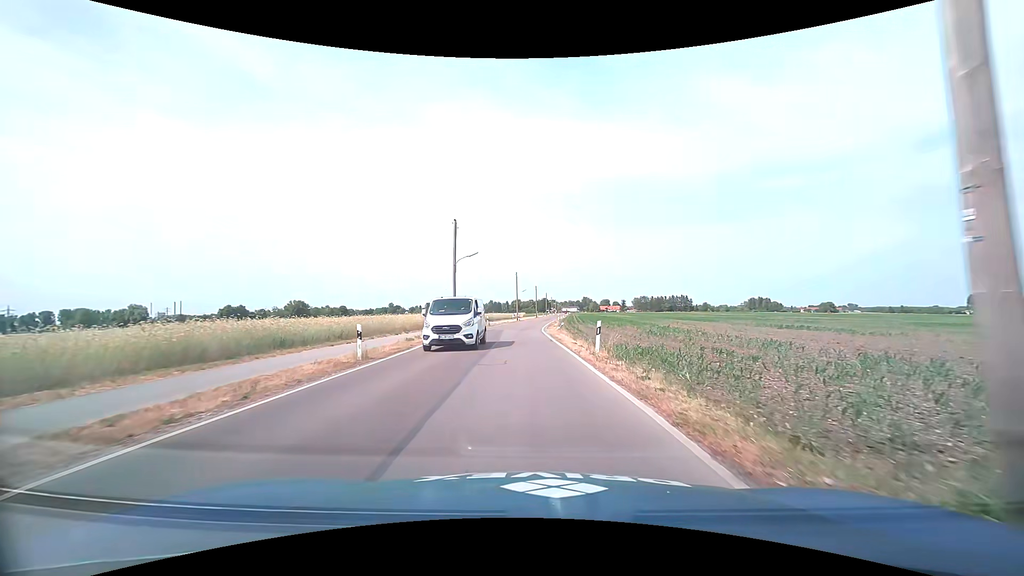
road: tertiary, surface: asphalt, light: Day
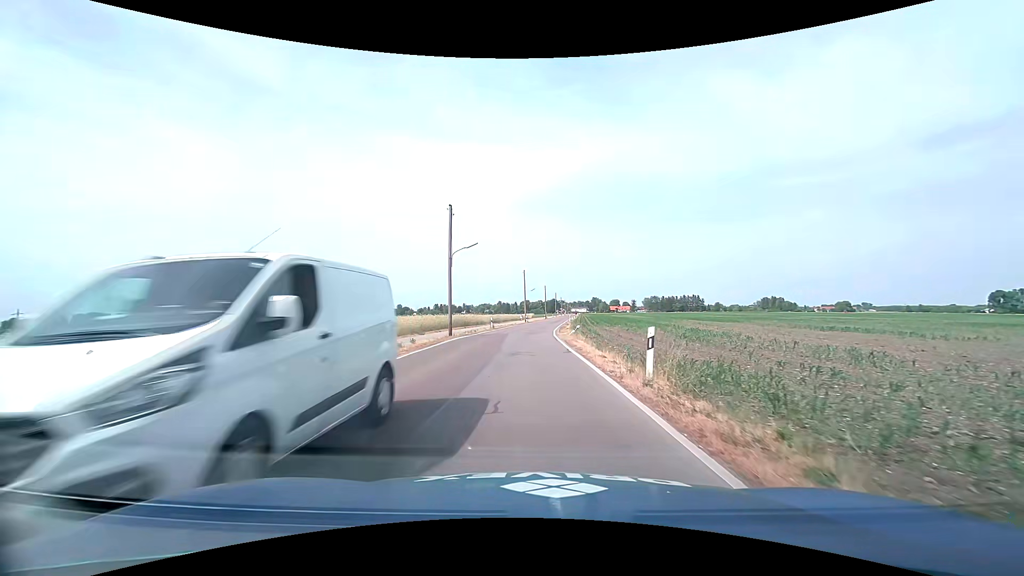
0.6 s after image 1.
(0.0, +6.0) m; -1°
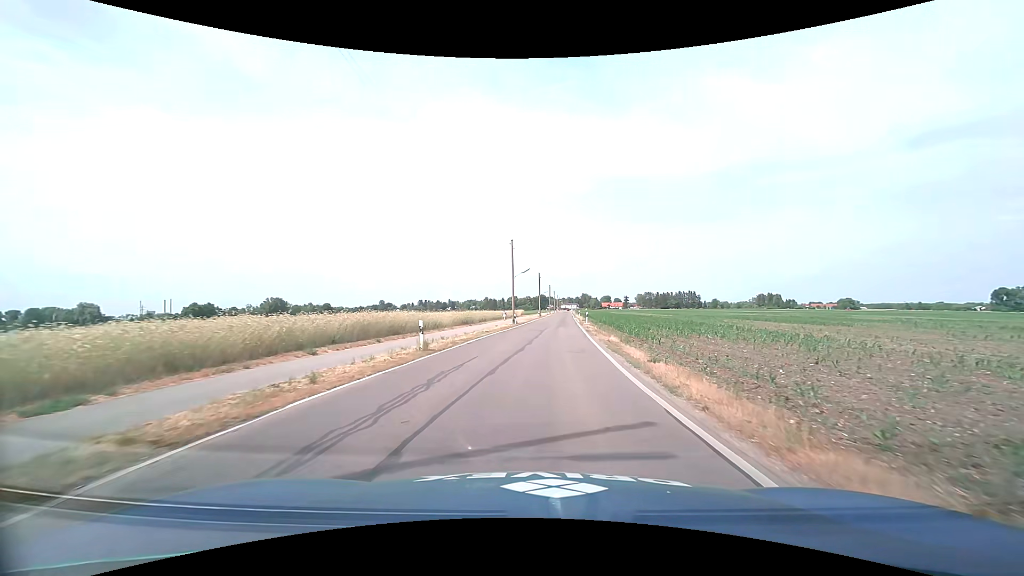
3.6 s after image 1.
(-0.8, +31.3) m; +1°
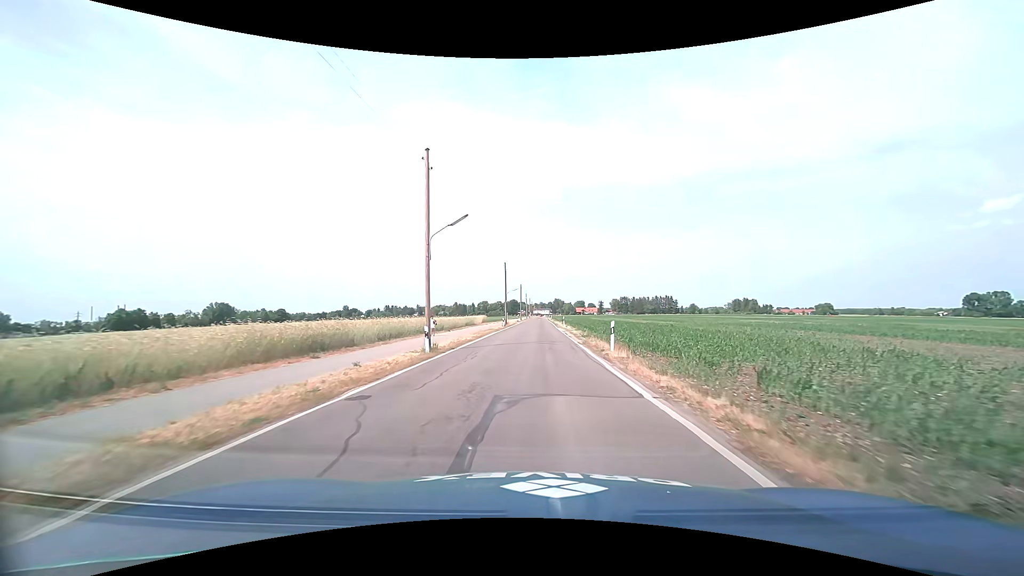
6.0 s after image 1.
(+1.2, +29.9) m; +3°
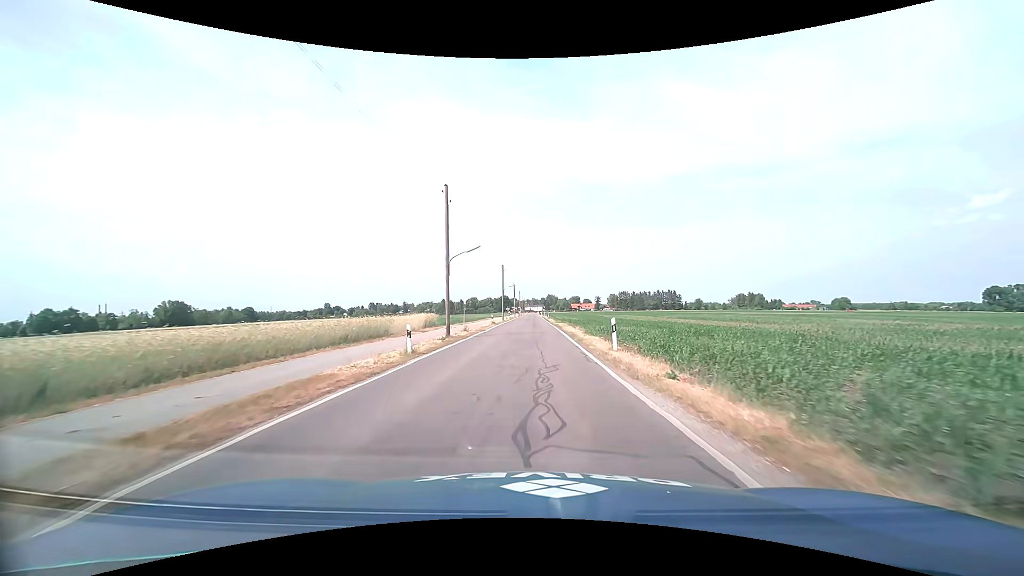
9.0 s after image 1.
(+0.6, +41.4) m; +1°
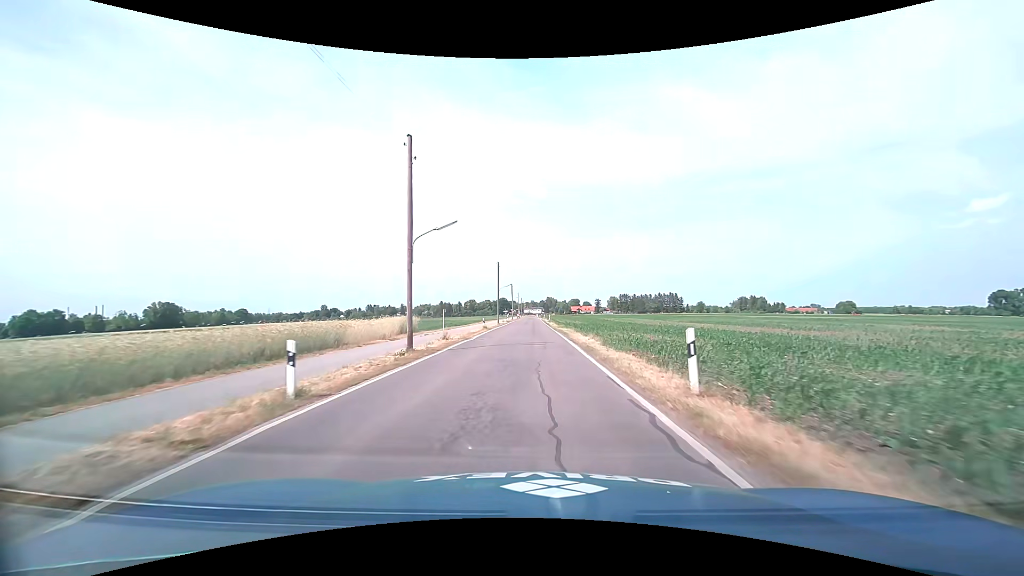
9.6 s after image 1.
(0.0, +8.4) m; 0°
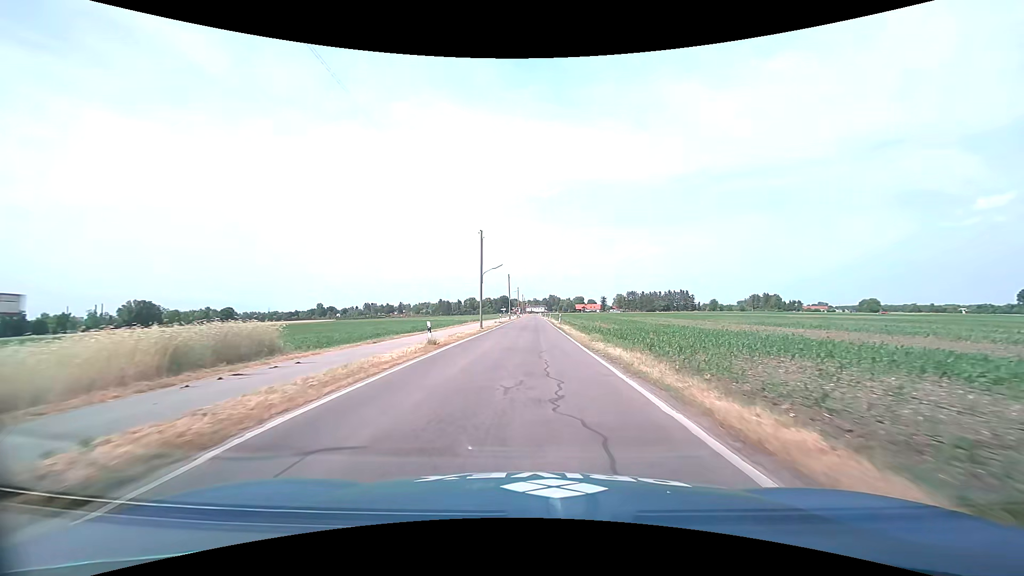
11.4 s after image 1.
(0.0, +25.3) m; 0°
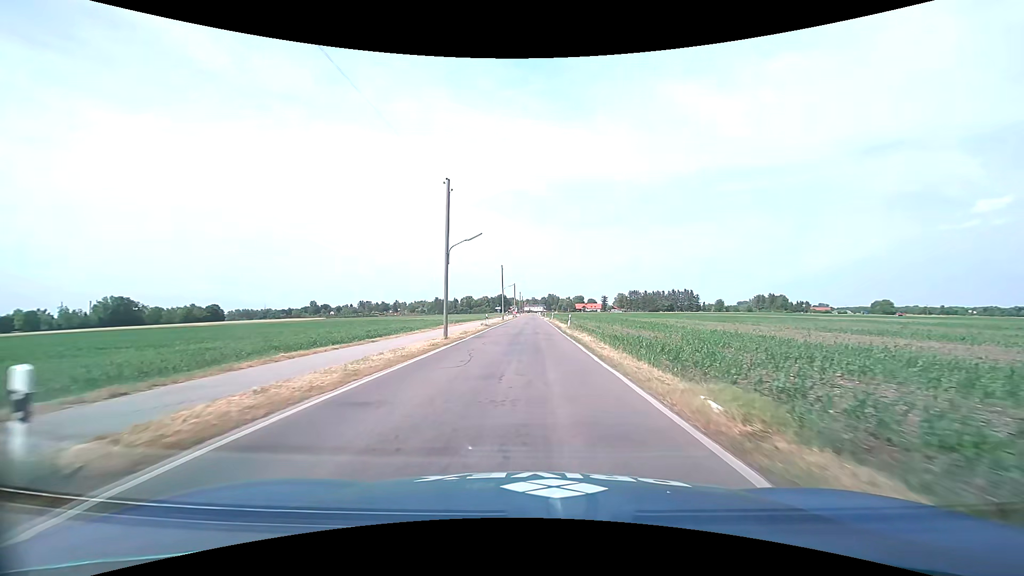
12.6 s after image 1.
(0.0, +16.8) m; 0°
(0, +10) (0, +20) (0, +30) (0, +40) (0, +50) (0, +60) (0, +70) (0, +80) (0, +90) (0, +100) m
